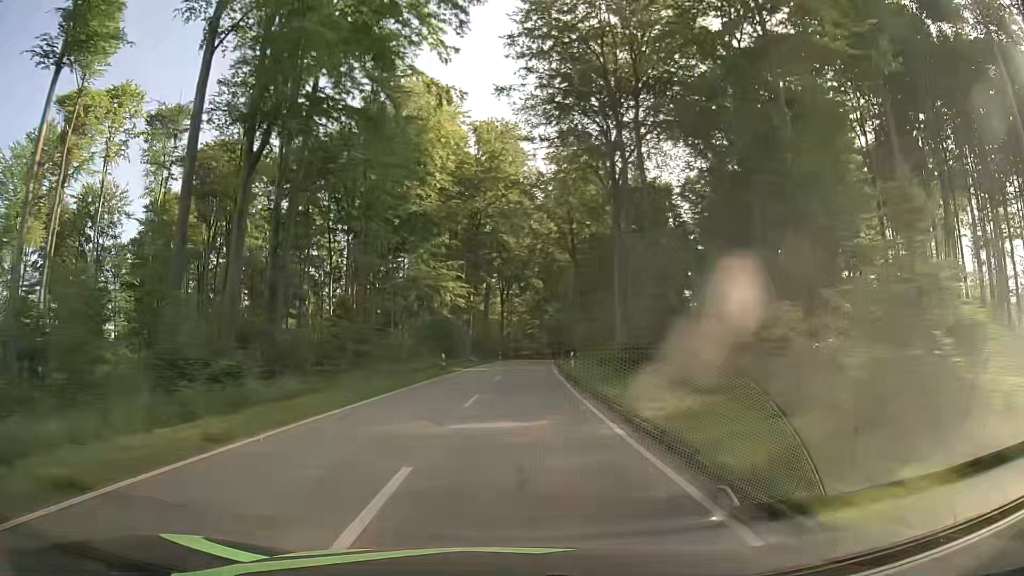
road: tertiary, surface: asphalt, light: Day
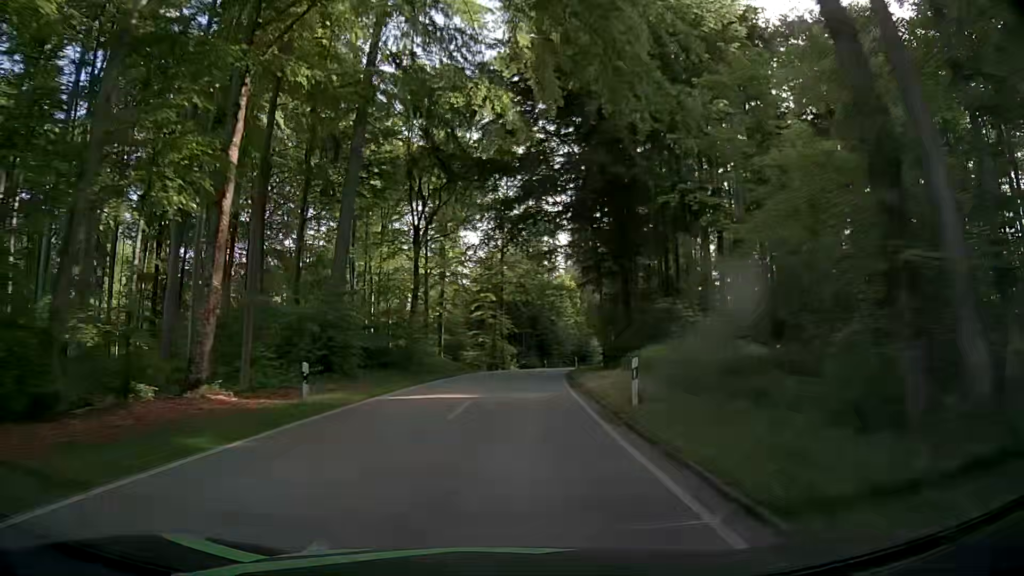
(+2.5, +63.0) m; +4°
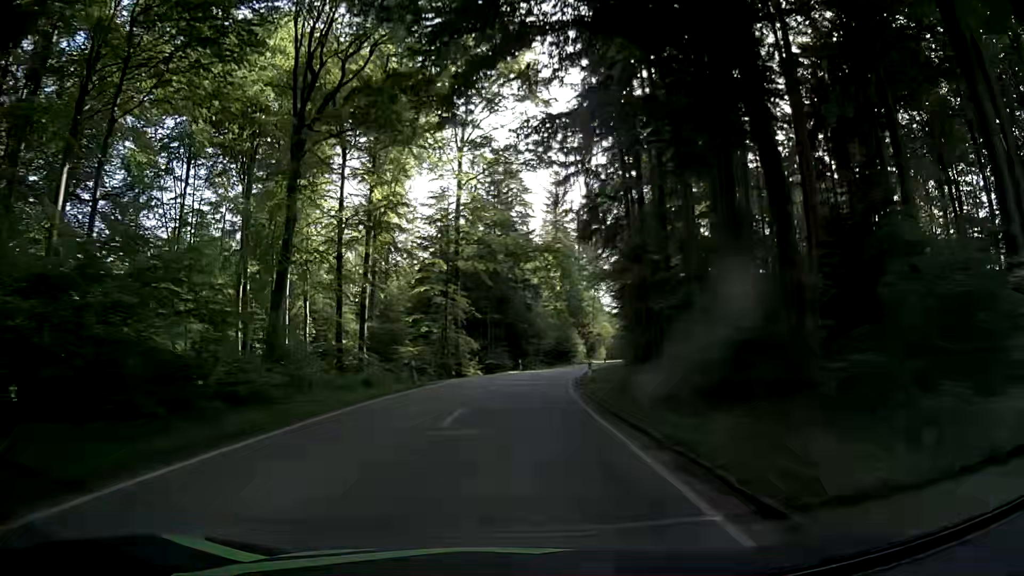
(+0.5, +25.3) m; +2°
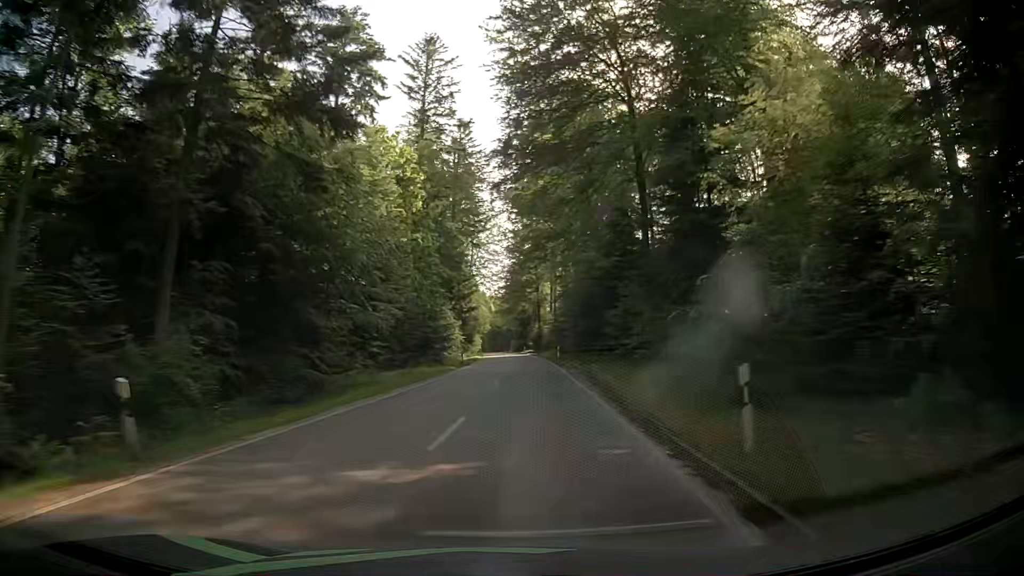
(+4.6, +50.4) m; +12°
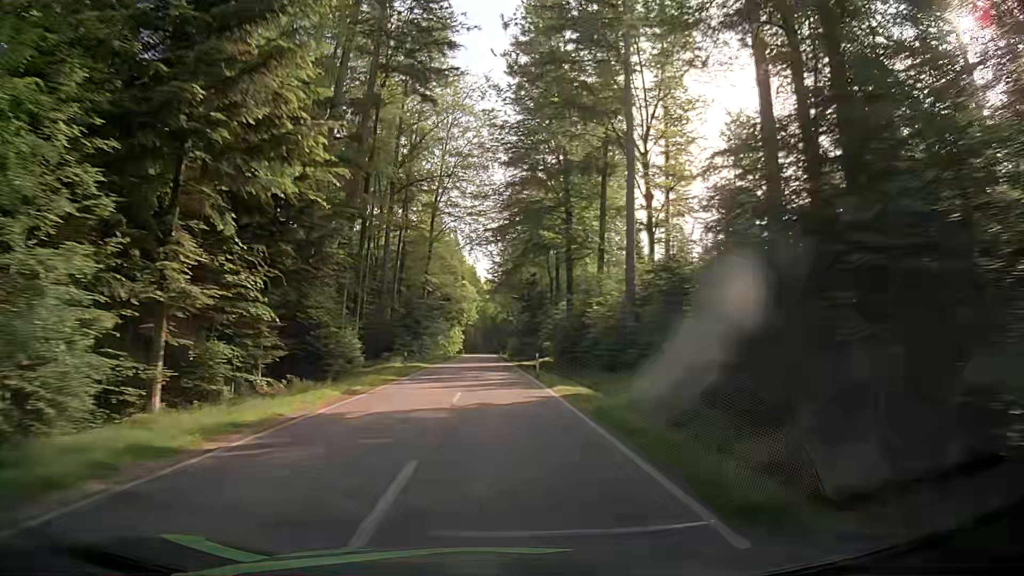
(+1.7, +65.5) m; -1°
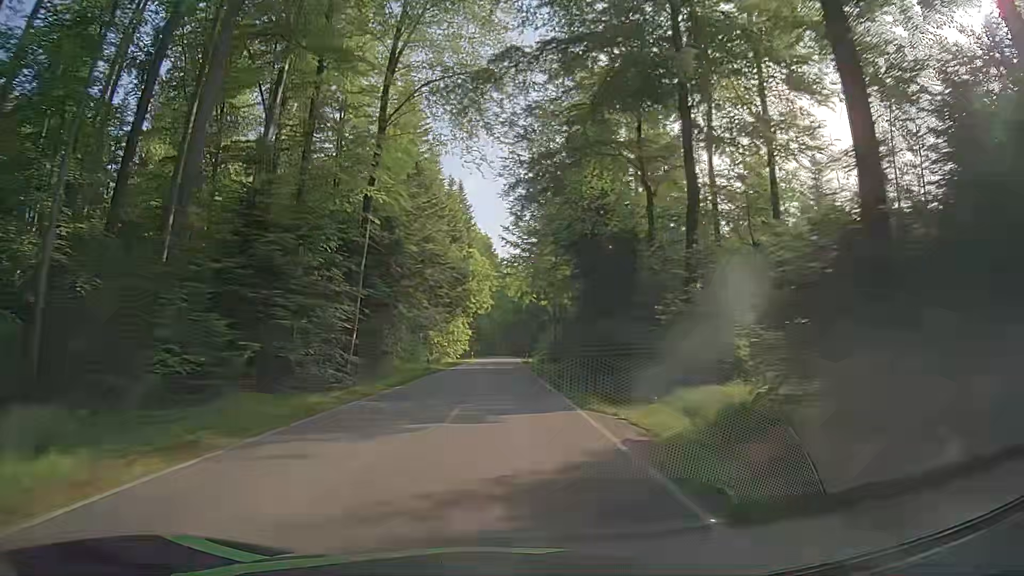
(0.0, +40.8) m; 0°
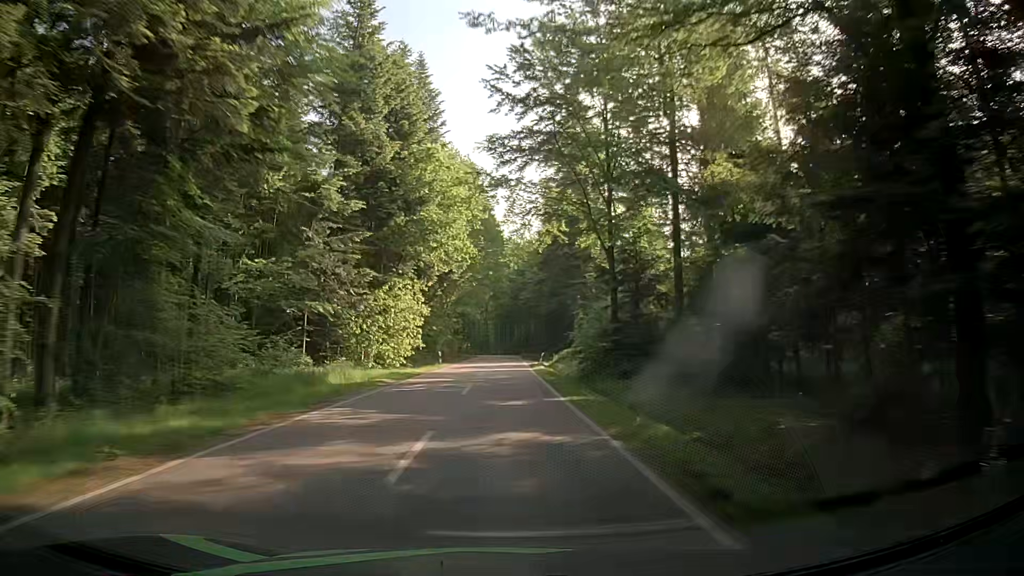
(0.0, +41.3) m; -1°
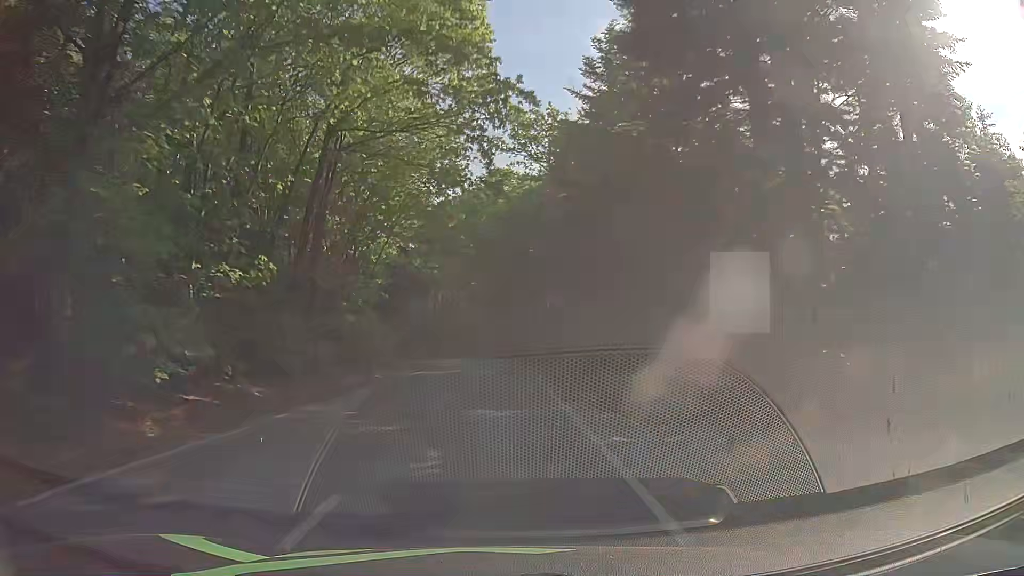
(+1.0, +52.5) m; +1°
(0, +10) (0, +20) (0, +30) (0, +40) (-1, +50) (-2, +60) (-3, +70) (-5, +80) (-7, +89) (-10, +99) m
